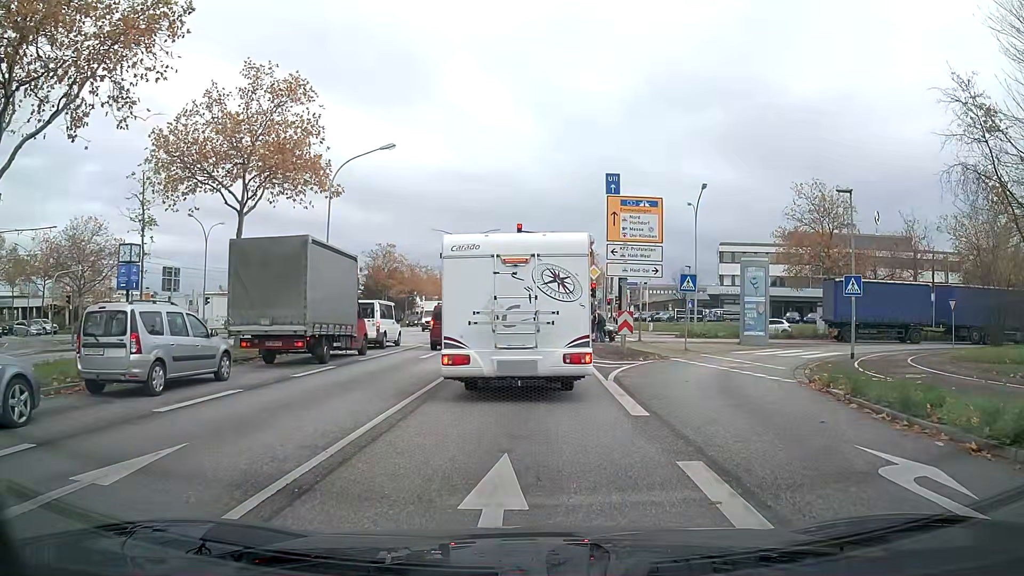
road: primary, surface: asphalt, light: Day
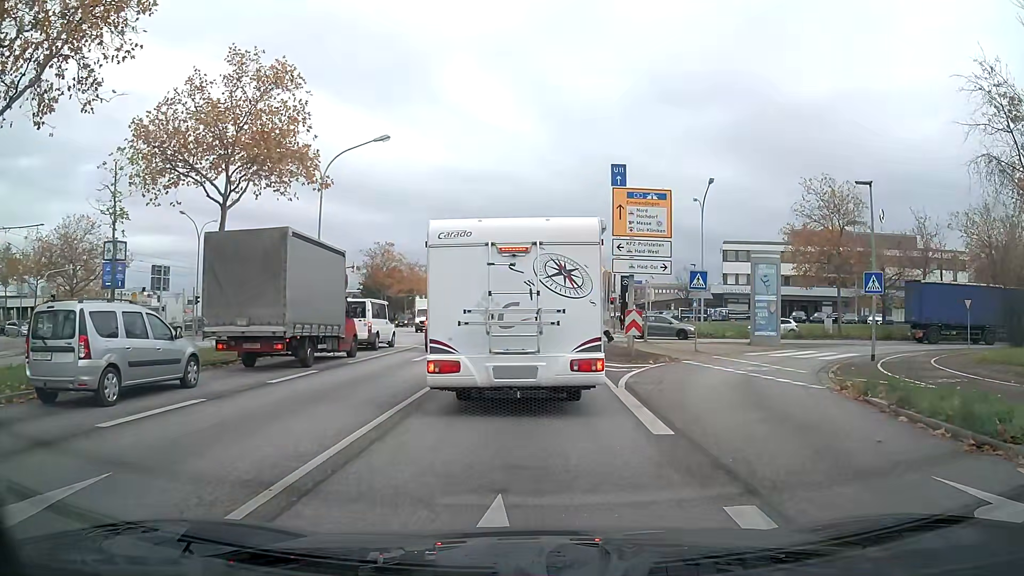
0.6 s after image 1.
(0.0, +1.5) m; 0°
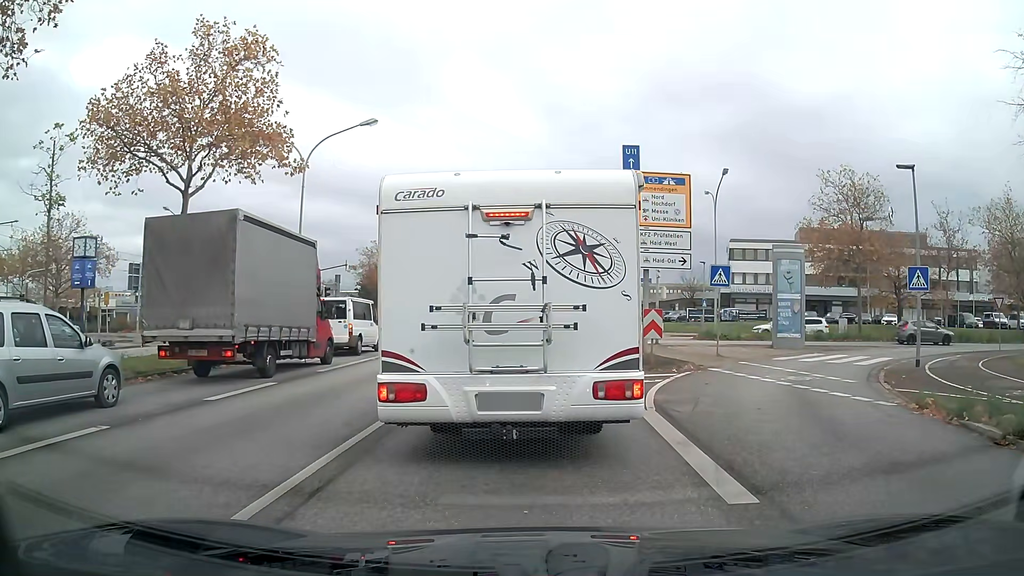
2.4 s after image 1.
(0.0, +2.8) m; 0°
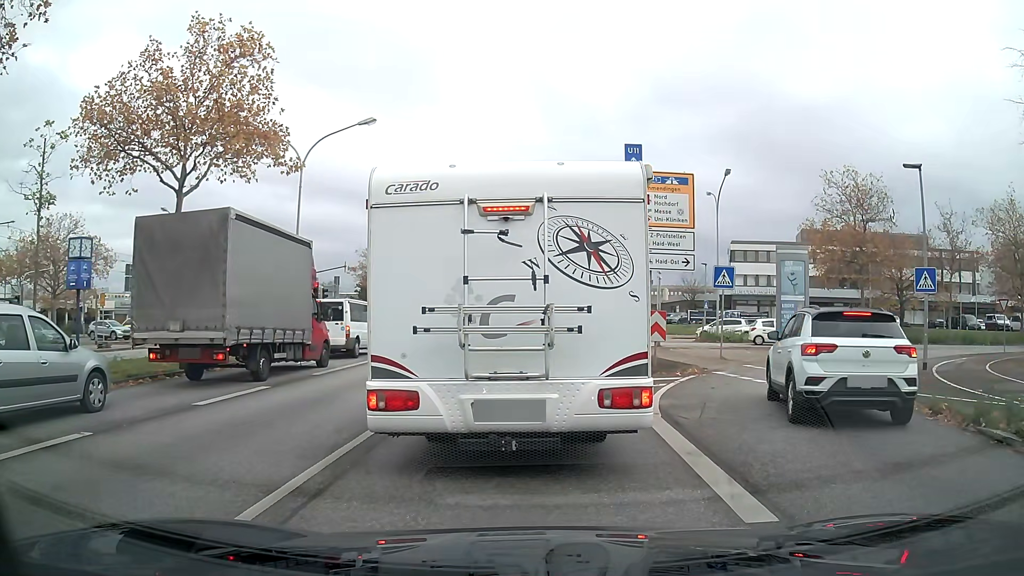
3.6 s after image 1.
(0.0, +0.4) m; 0°
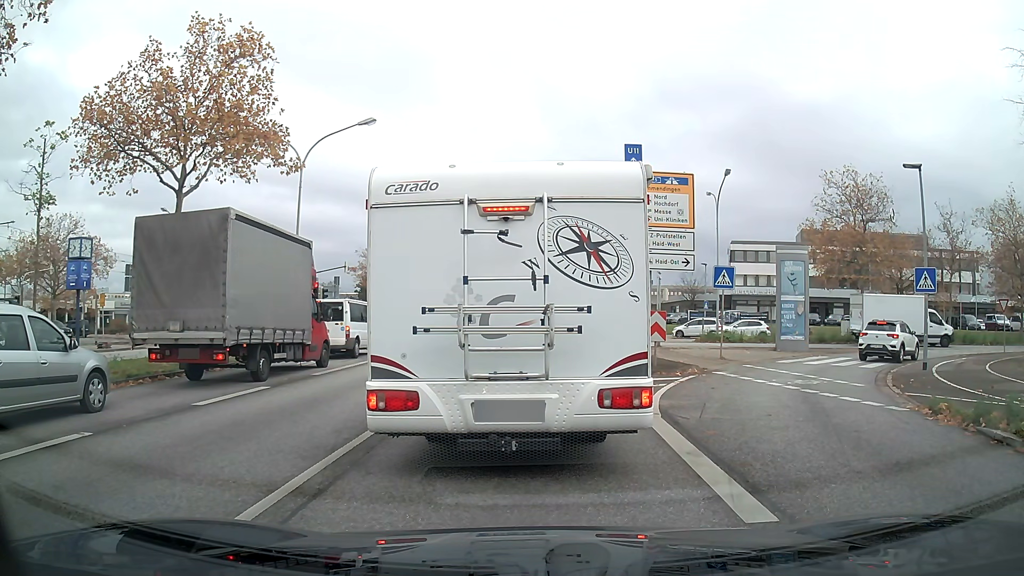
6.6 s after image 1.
(0.0, +0.1) m; 0°
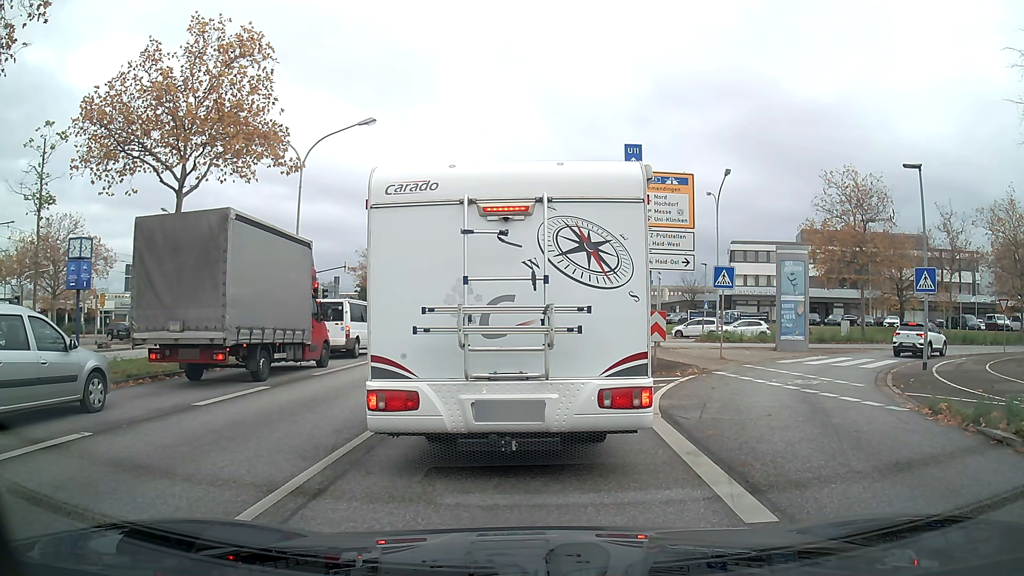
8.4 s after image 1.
(0.0, 0.0) m; 0°
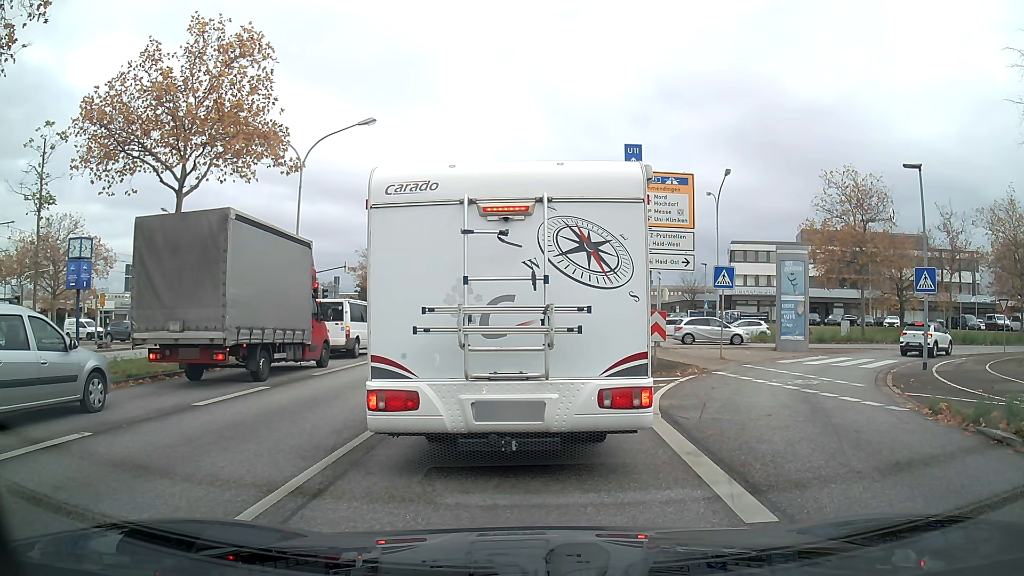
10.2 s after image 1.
(0.0, 0.0) m; 0°
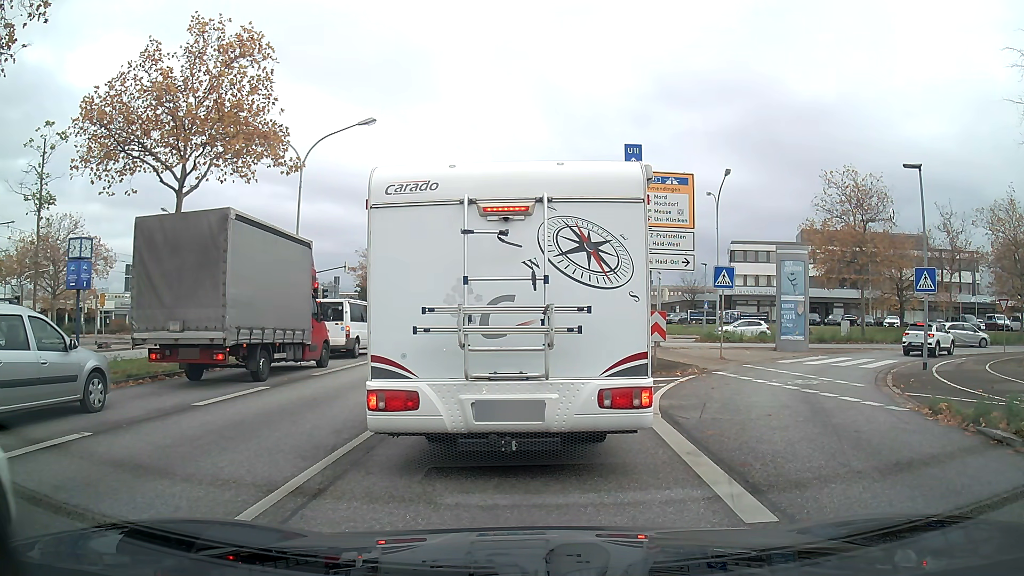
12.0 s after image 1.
(0.0, 0.0) m; 0°
